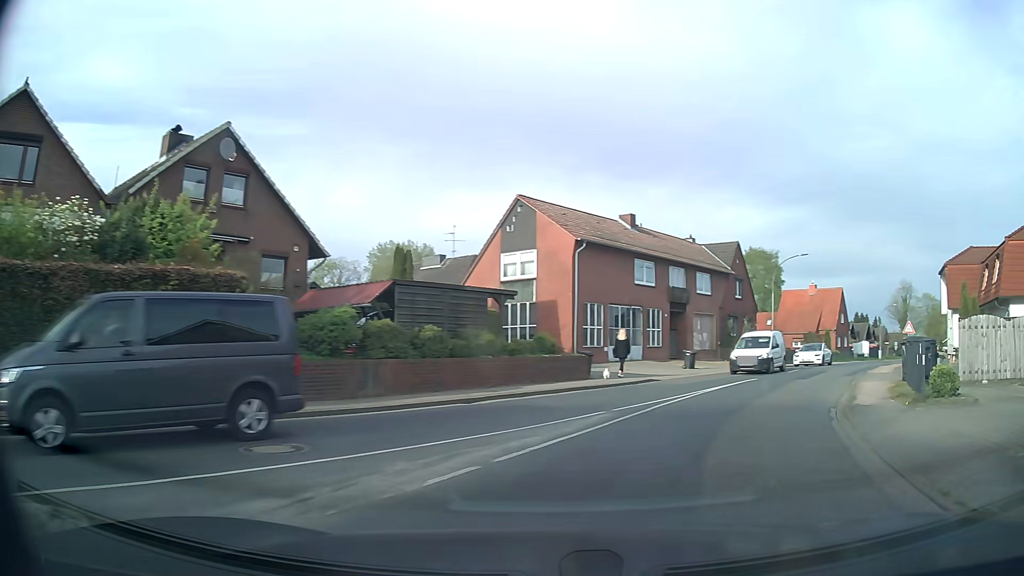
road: tertiary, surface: asphalt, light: Day
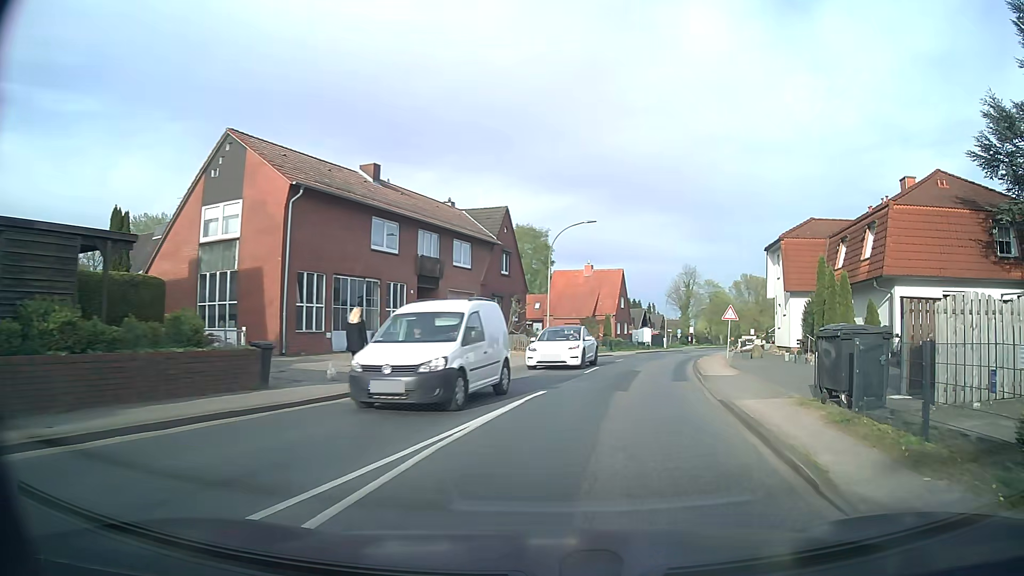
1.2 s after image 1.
(+2.1, +9.3) m; +22°
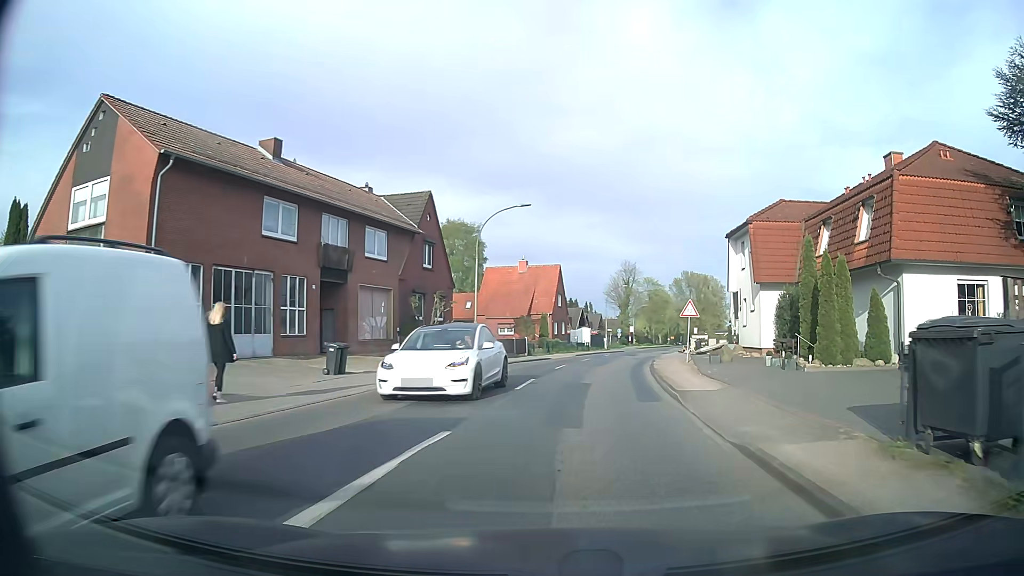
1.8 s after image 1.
(+0.3, +5.4) m; +6°
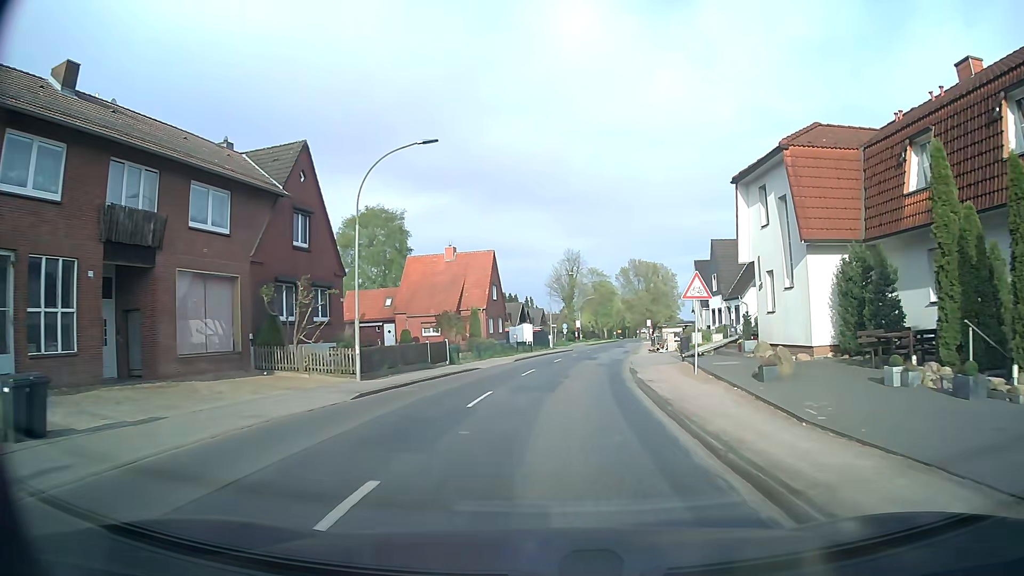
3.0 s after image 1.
(+0.6, +12.0) m; +5°
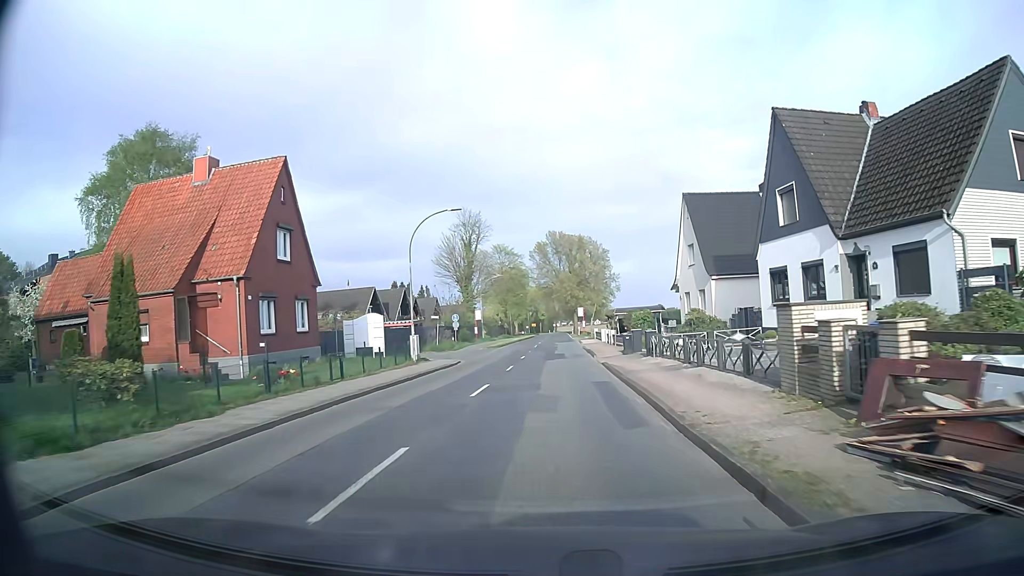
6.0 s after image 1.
(+2.5, +34.5) m; +8°
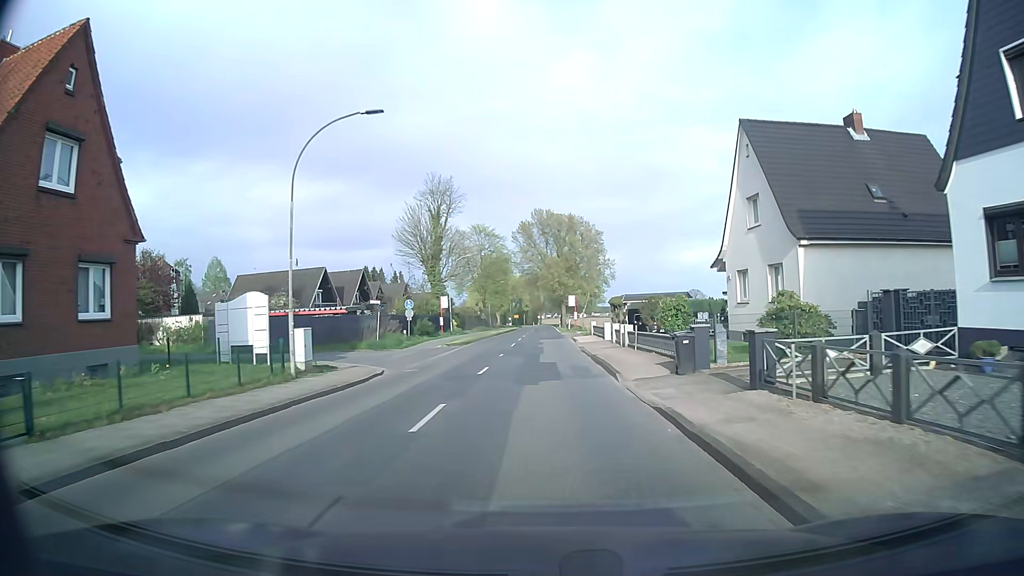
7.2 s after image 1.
(+0.1, +14.7) m; +1°
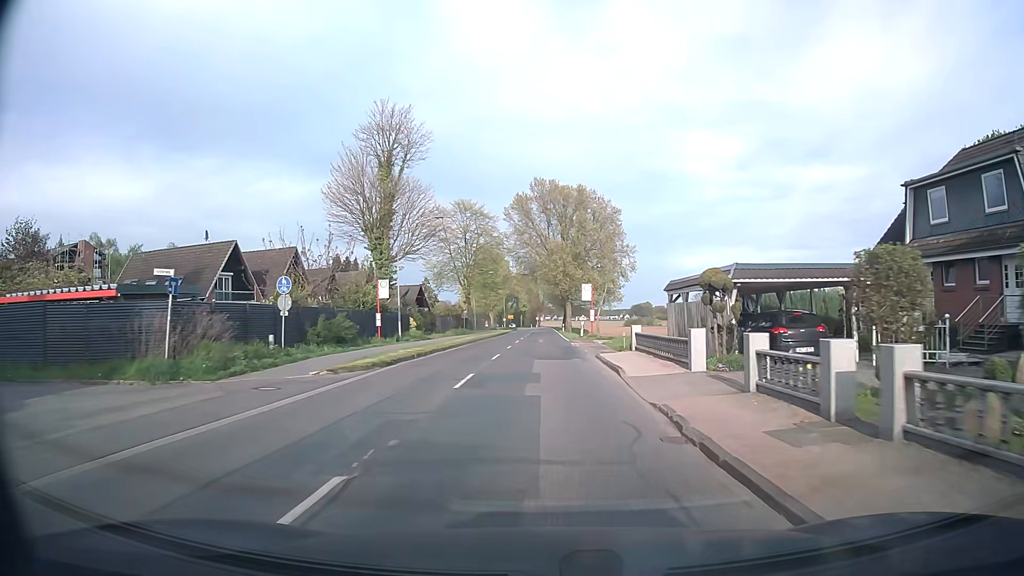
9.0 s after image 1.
(+0.1, +22.5) m; 0°
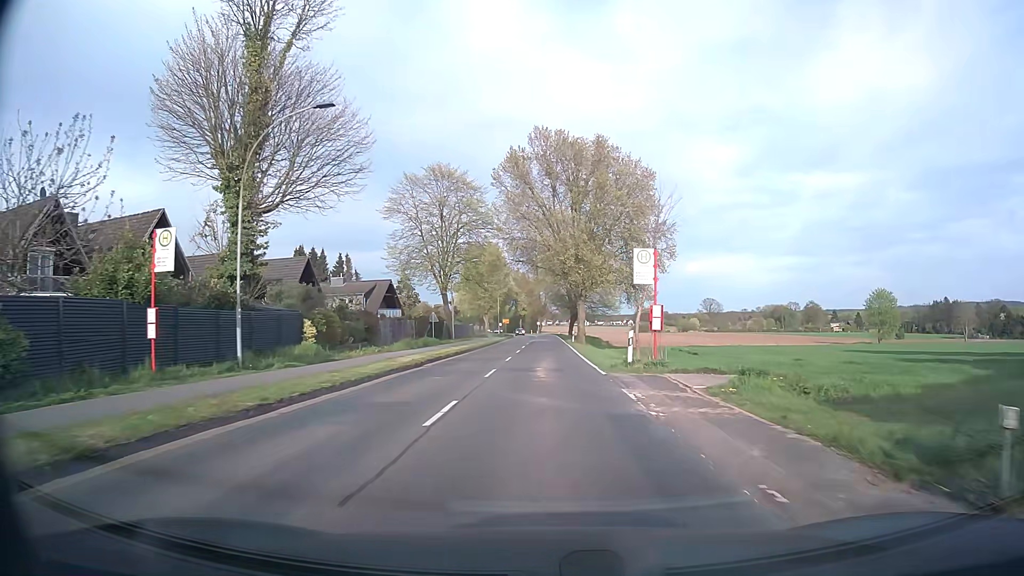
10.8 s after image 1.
(0.0, +22.6) m; 0°
(0, +10) (0, +20) (0, +30) (0, +40) (+1, +50) (+1, +60) (+1, +70) (+1, +80) (+1, +90) (+1, +100) m
